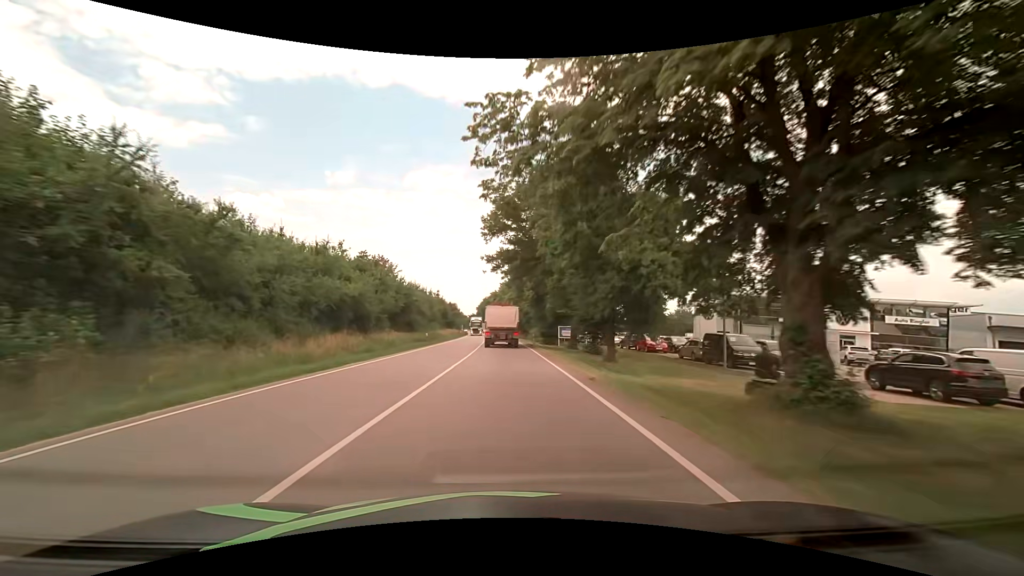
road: primary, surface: asphalt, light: Day
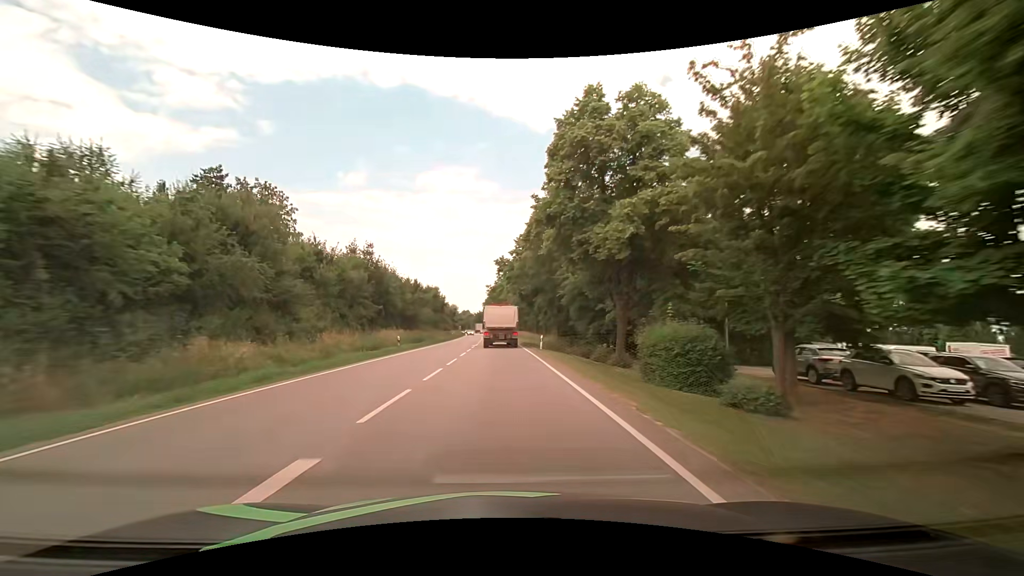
(-0.8, +60.6) m; -2°
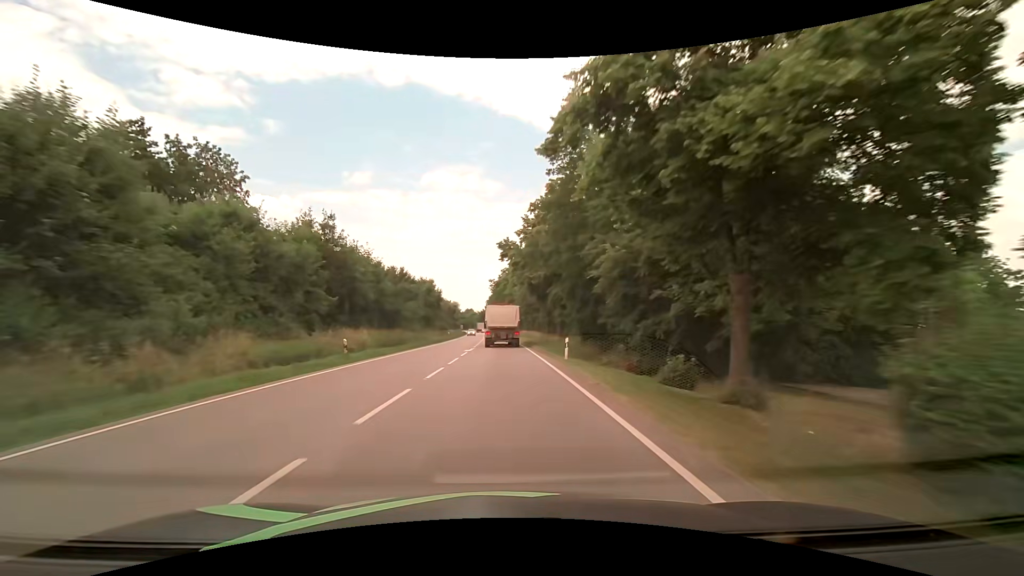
(-0.1, +12.2) m; 0°
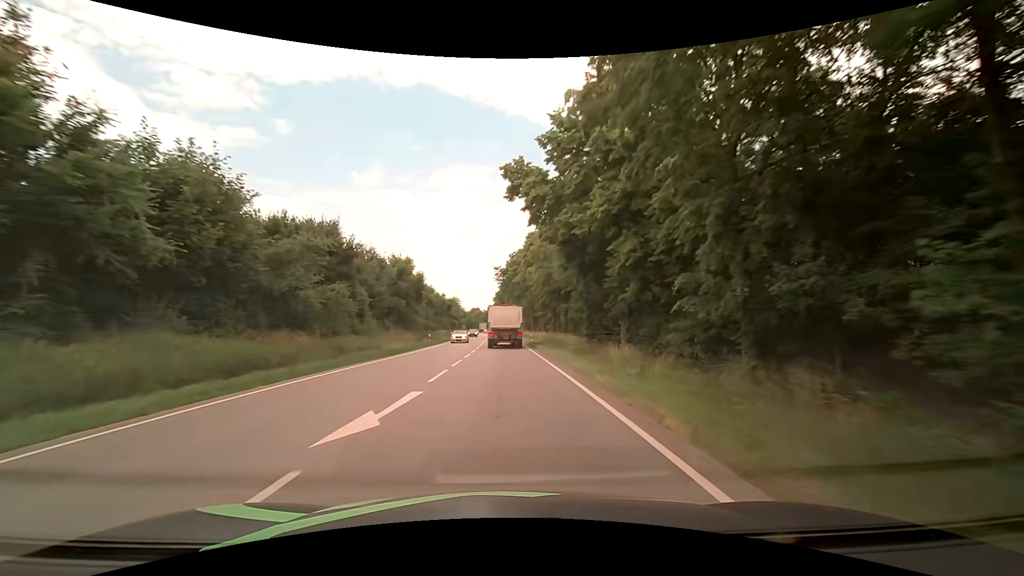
(-0.3, +24.4) m; -1°
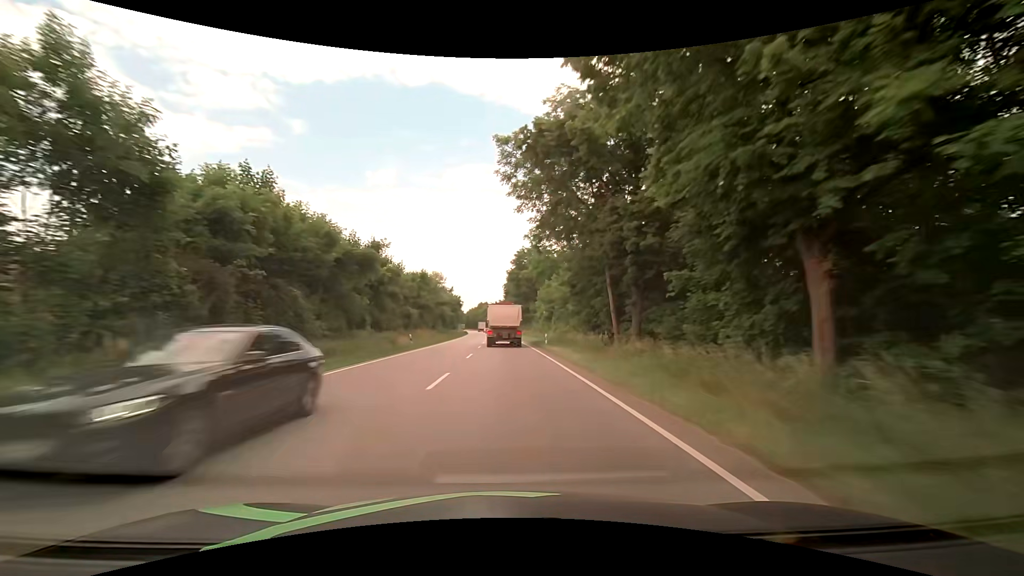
(-1.1, +61.2) m; -1°
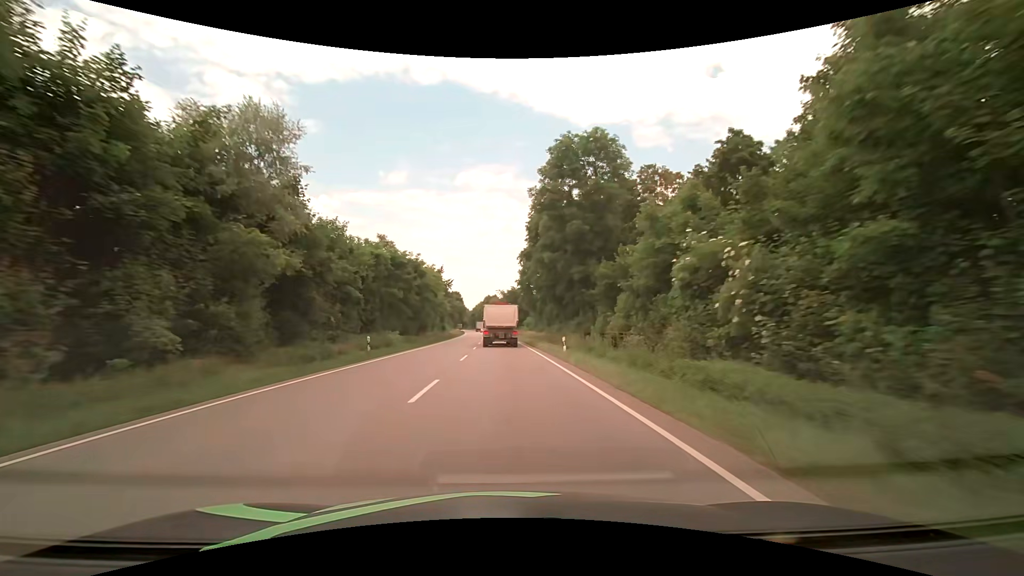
(-1.1, +61.3) m; -2°
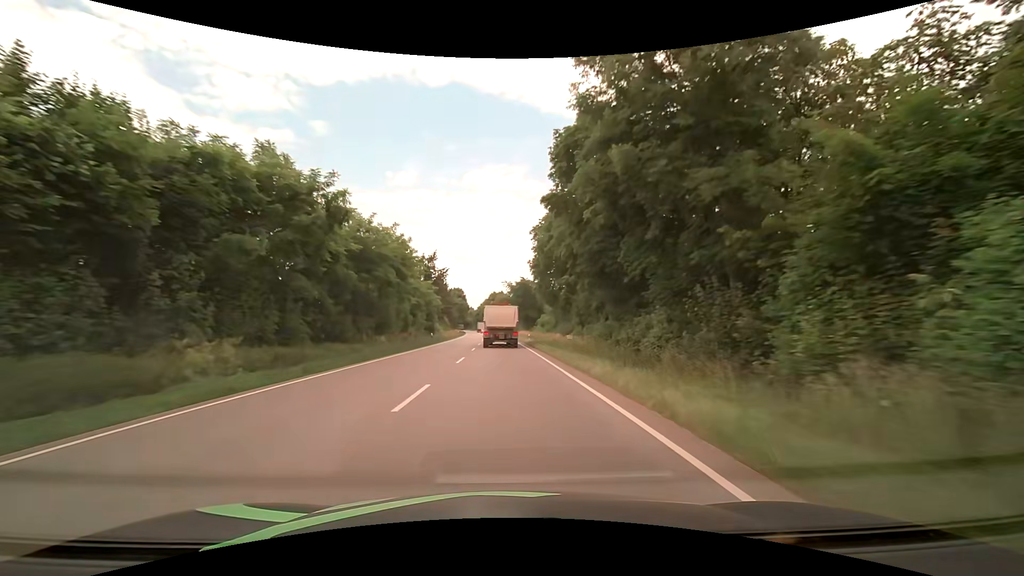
(-0.1, +24.5) m; -1°
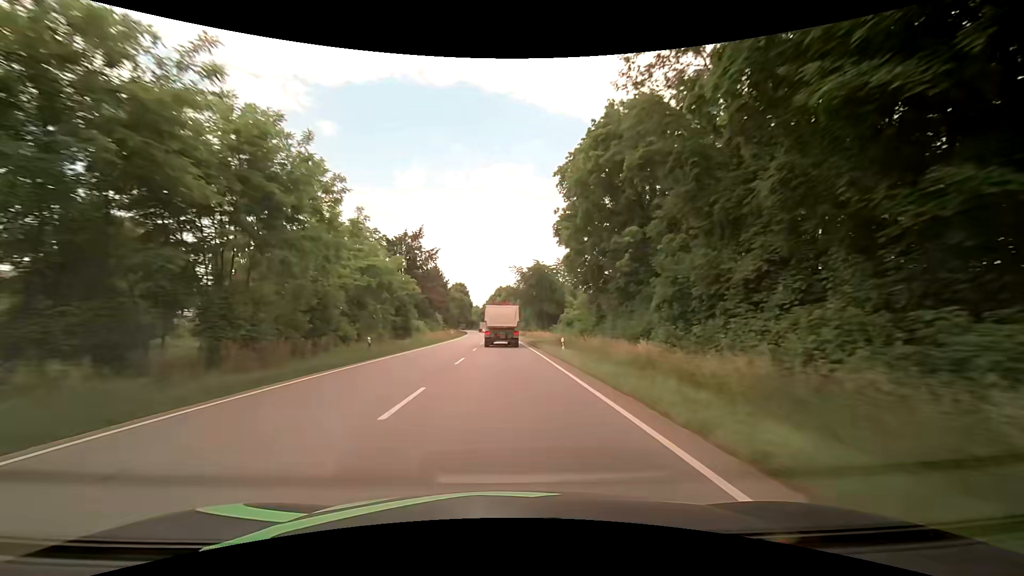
(-0.1, +24.6) m; 0°
(0, +10) (0, +20) (0, +30) (-1, +40) (-1, +50) (-1, +60) (-2, +70) (-2, +80) (-3, +90) (-3, +100) m
